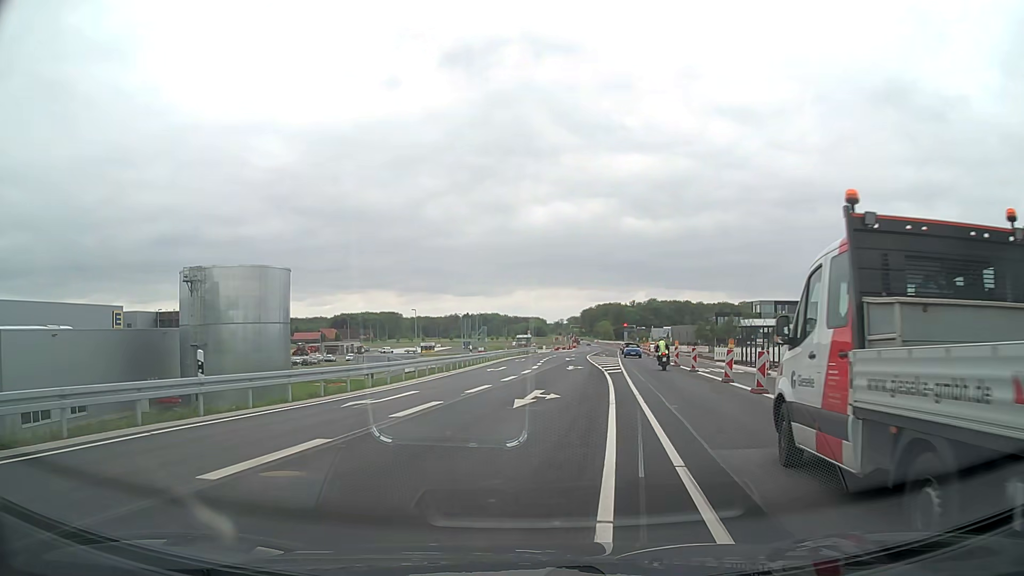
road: primary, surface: asphalt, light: Day
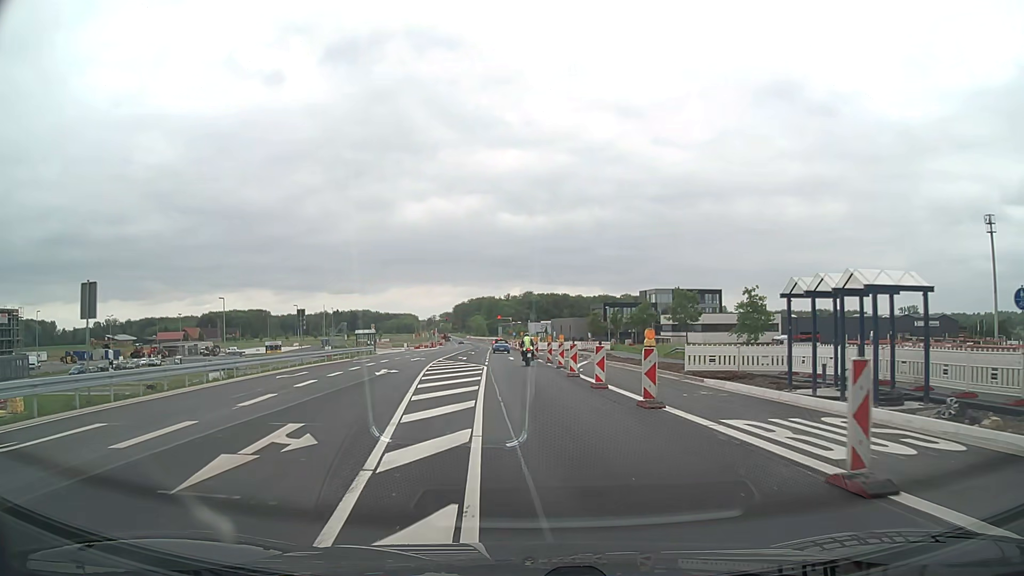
(+4.1, +28.2) m; +11°
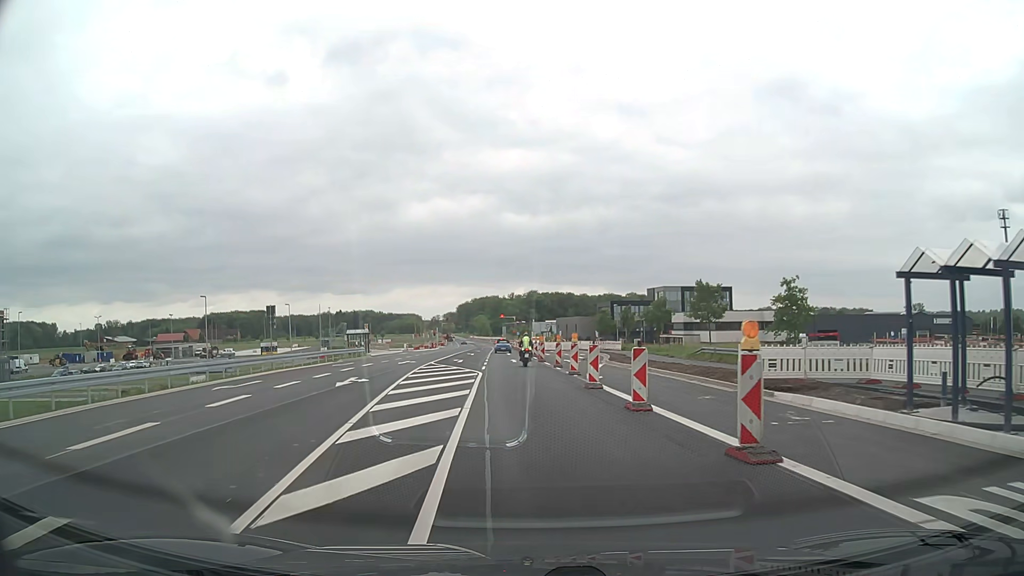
(0.0, +6.2) m; -1°
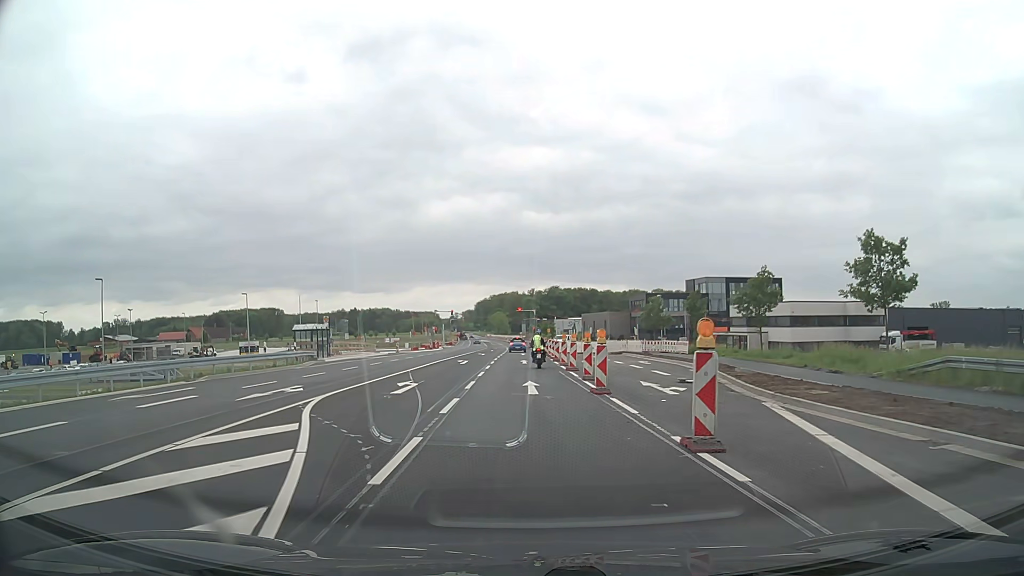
(-0.3, +24.9) m; -2°
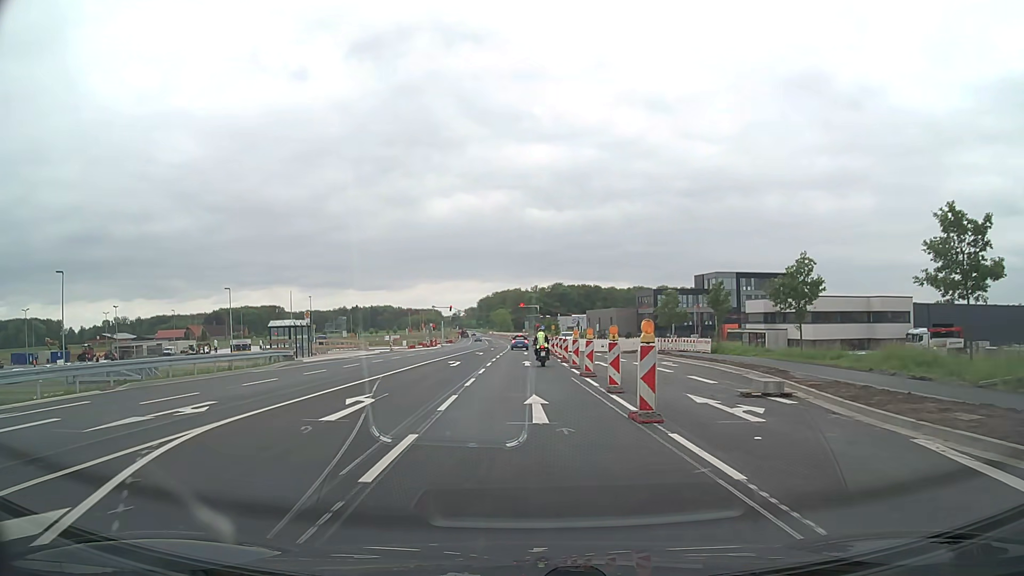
(0.0, +6.1) m; 0°
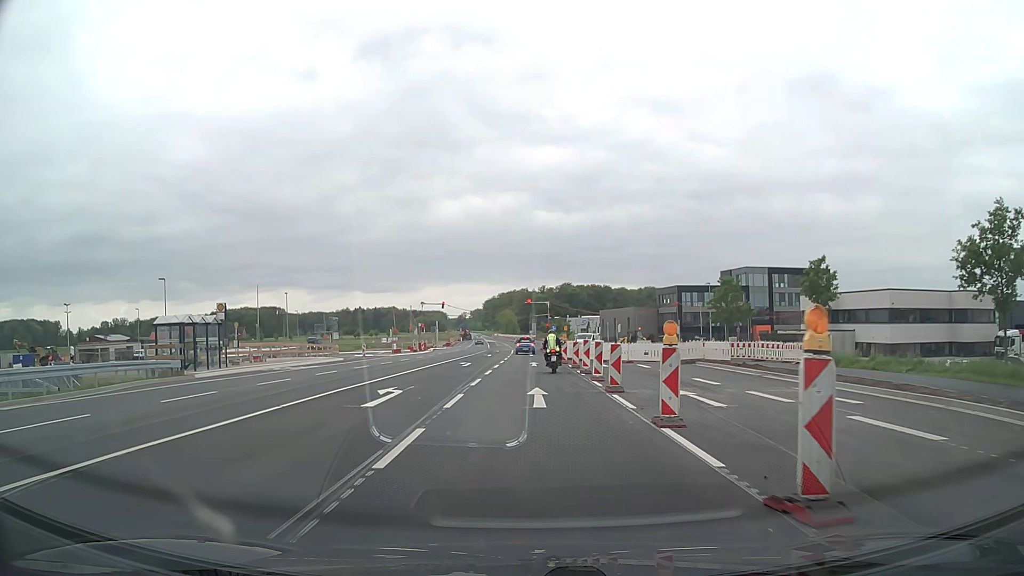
(-0.1, +17.4) m; -1°
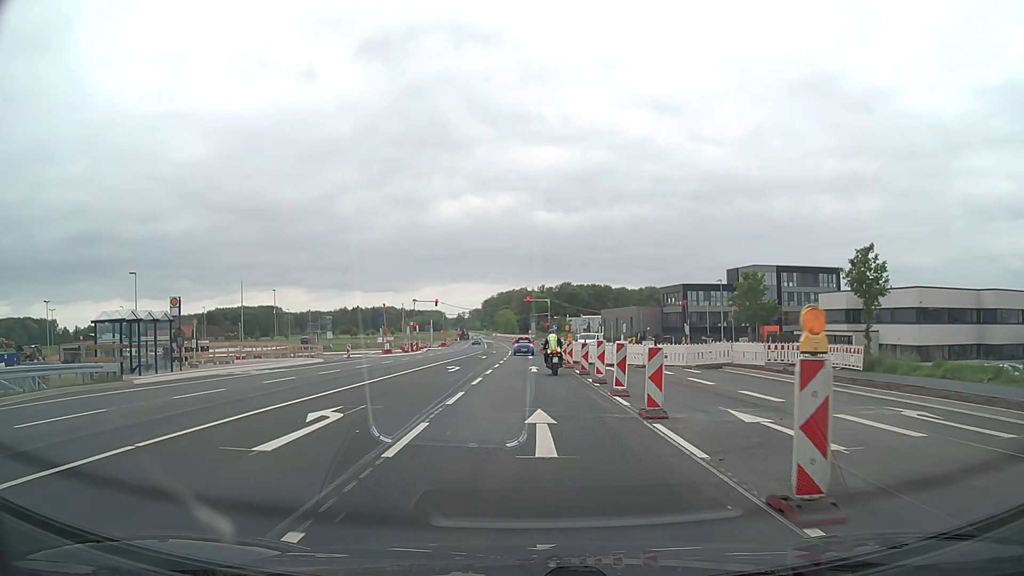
(0.0, +5.4) m; 0°
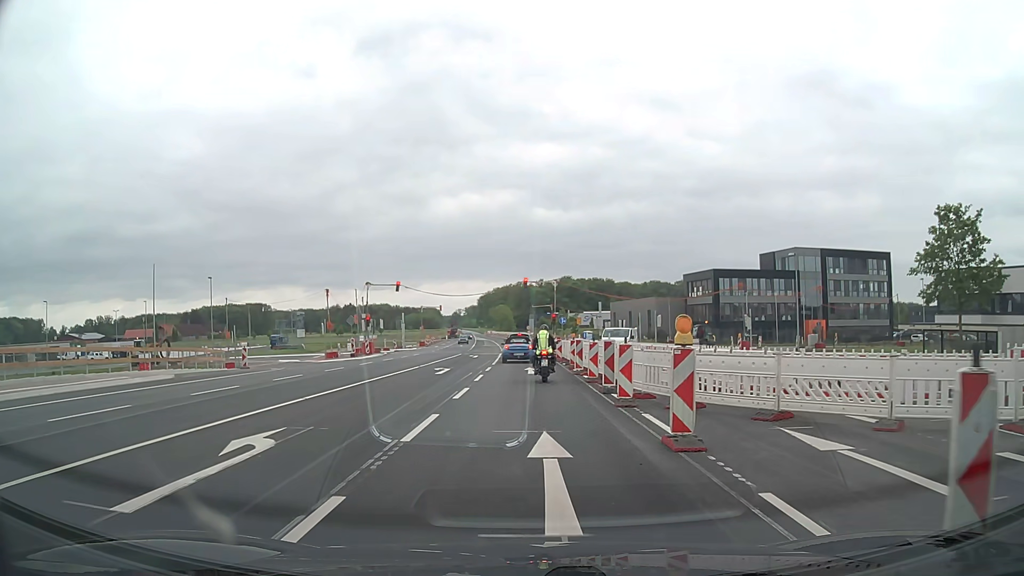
(+0.1, +22.9) m; 0°
(0, +10) (0, +20) (0, +30) (0, +40) (0, +50) (-1, +60) (-1, +70) (-2, +80) (-2, +90) (-3, +100) m
